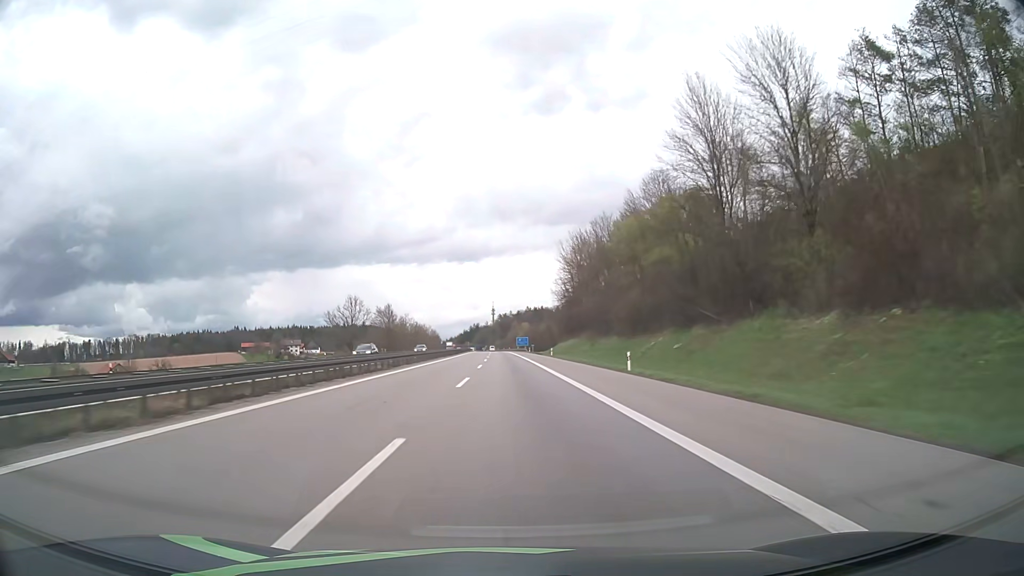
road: motorway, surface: asphalt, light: Day
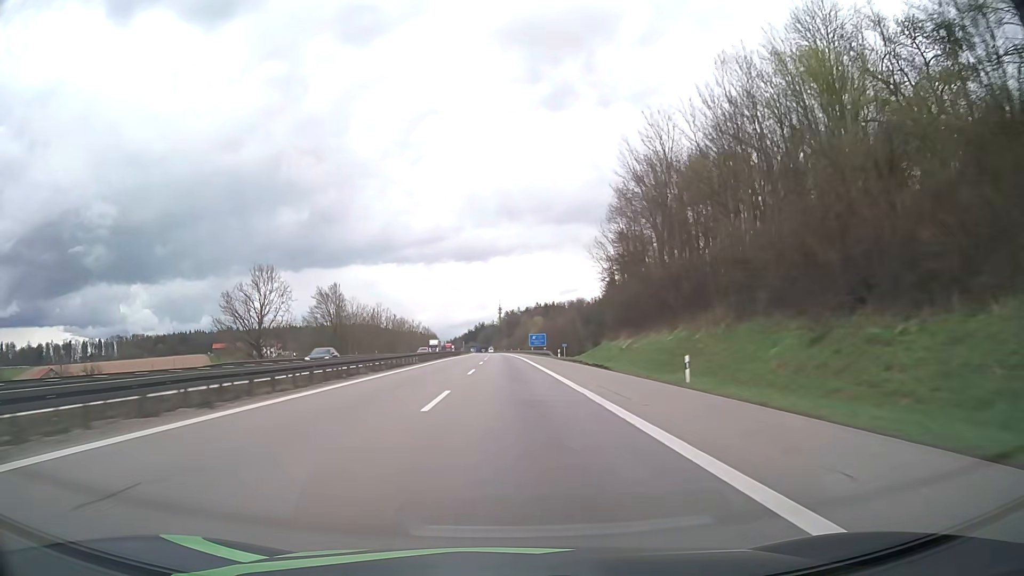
(-0.4, +62.1) m; -1°
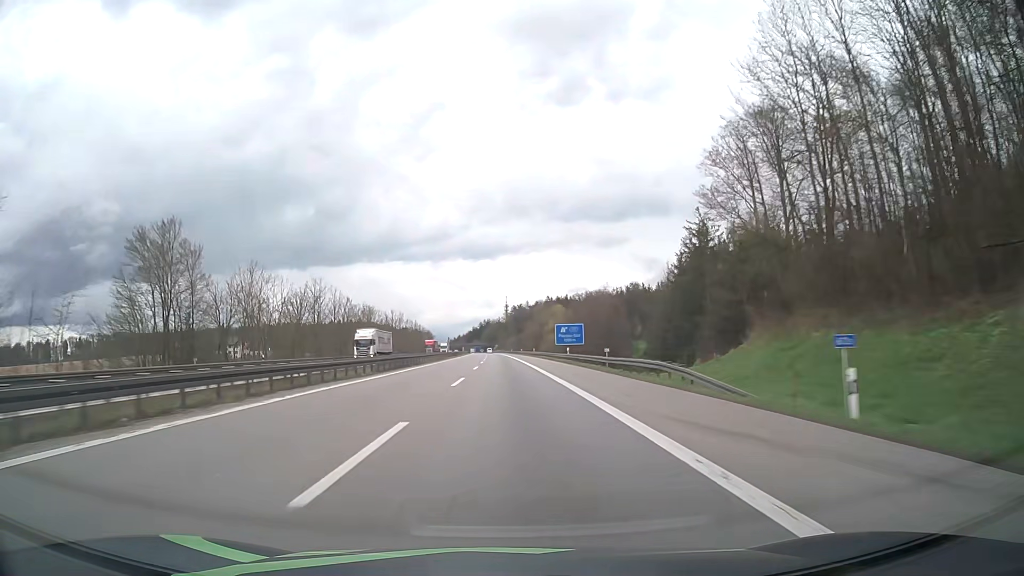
(-0.3, +62.2) m; -1°
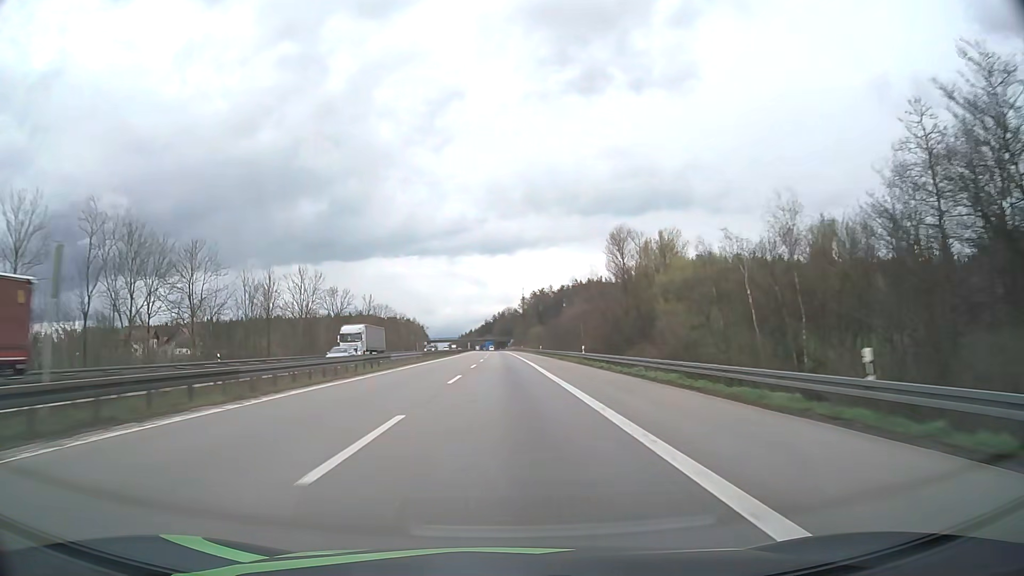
(-1.2, +104.0) m; -1°
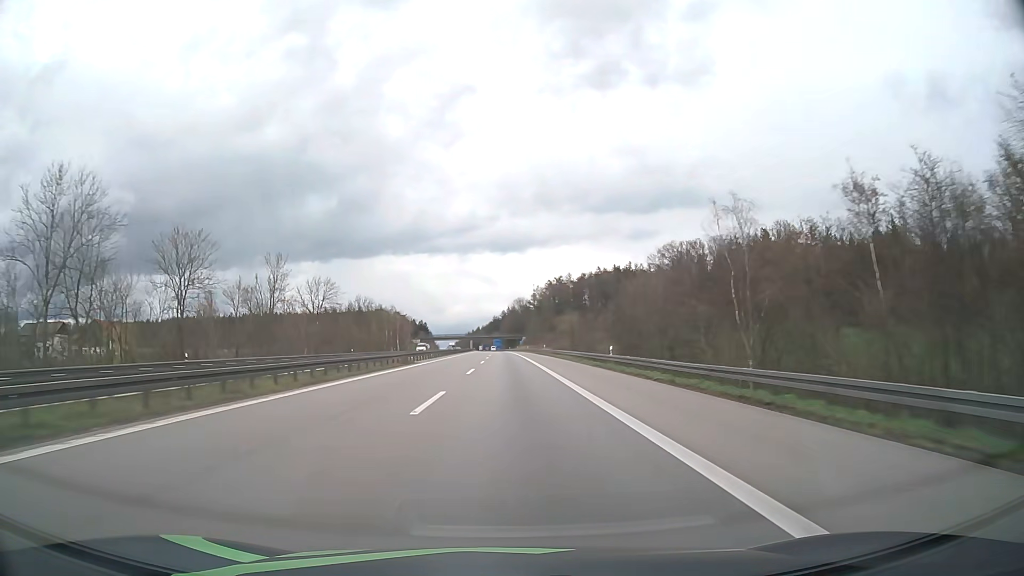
(-0.5, +62.6) m; -1°
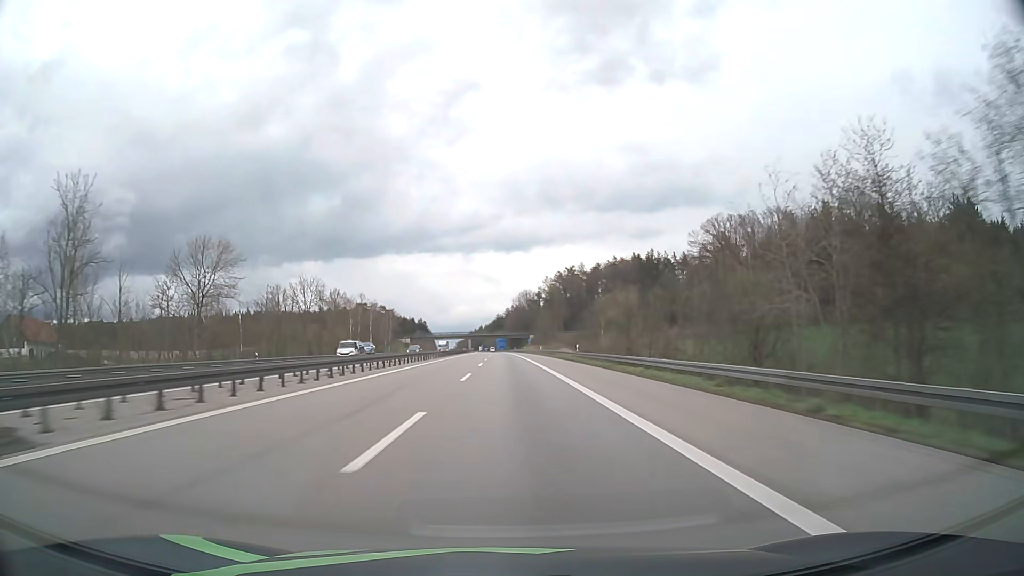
(-0.1, +41.8) m; 0°
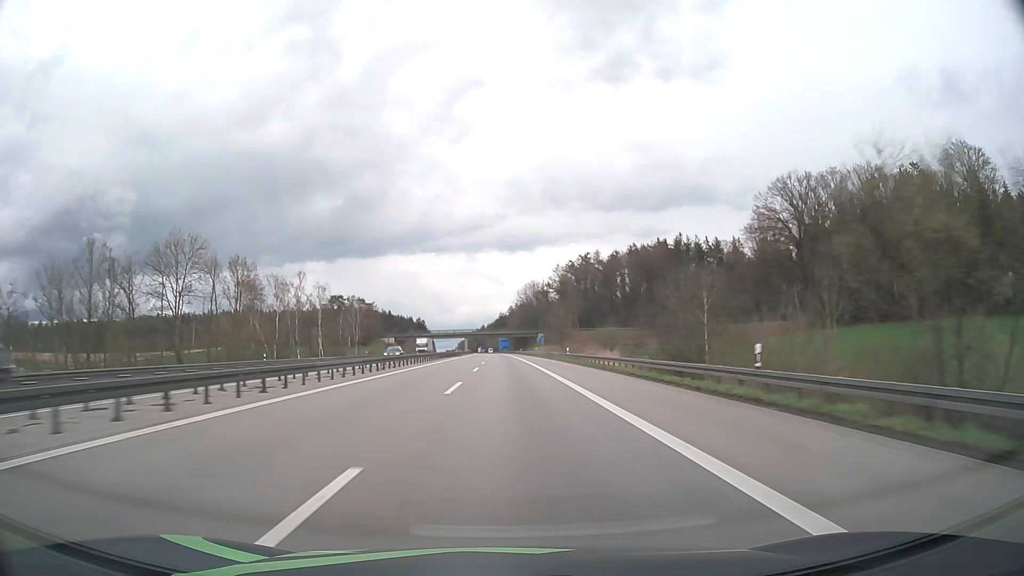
(-0.1, +41.9) m; 0°
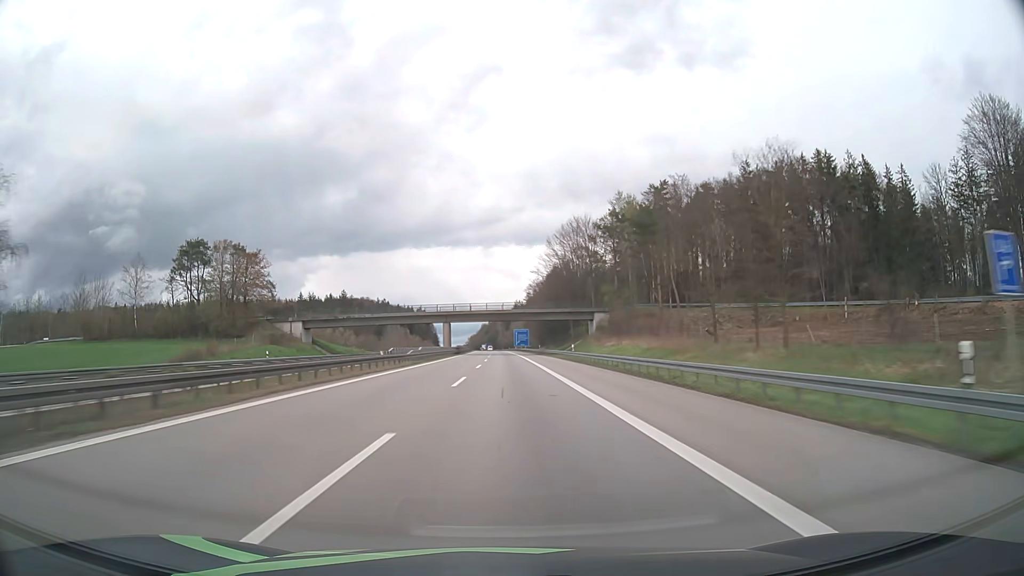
(-1.0, +105.0) m; -1°
(0, +10) (0, +20) (0, +30) (0, +40) (0, +50) (0, +60) (0, +70) (-1, +80) (-1, +90) (-1, +100) m
